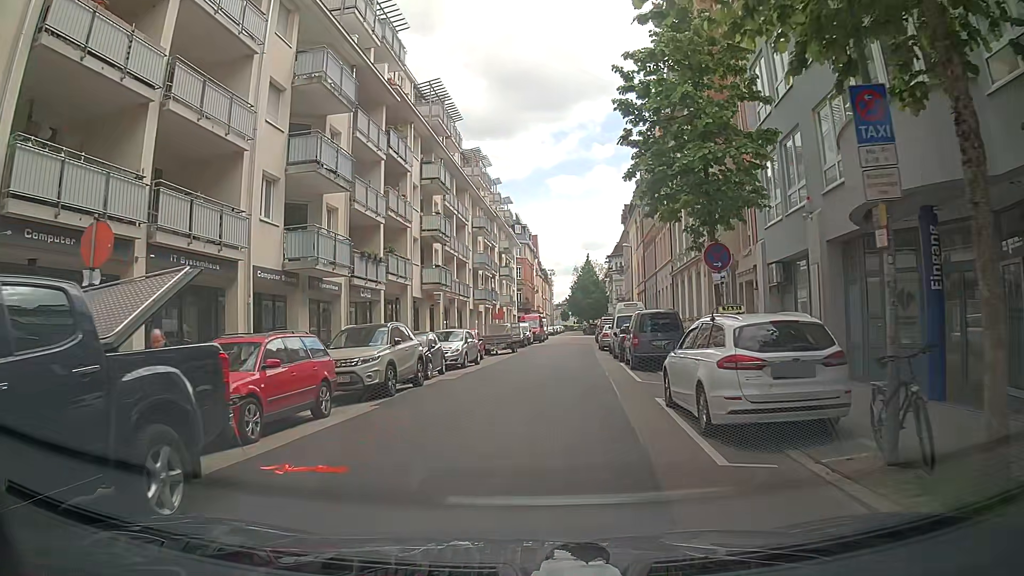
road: residential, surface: asphalt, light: Day
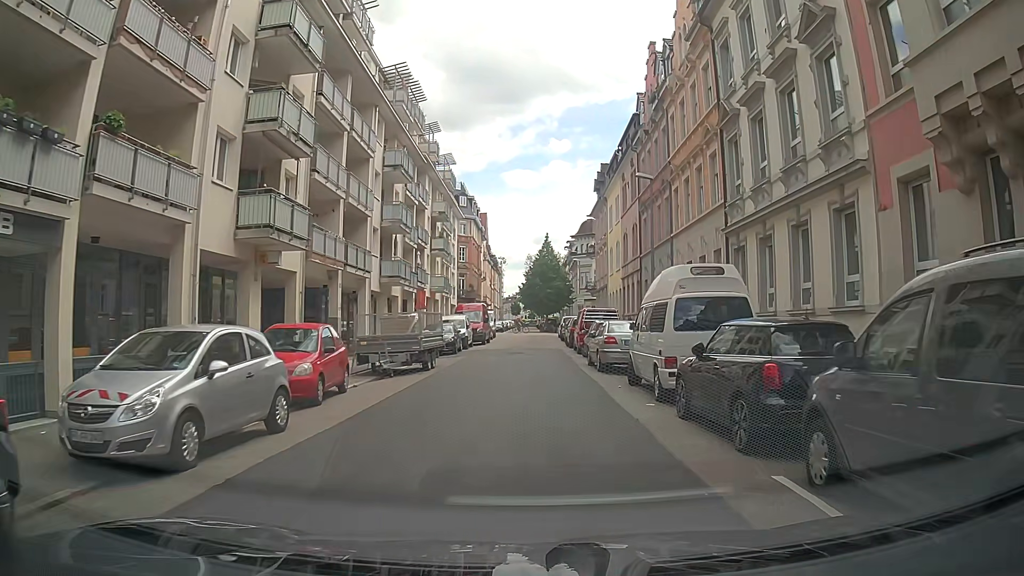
(-0.2, +18.8) m; 0°
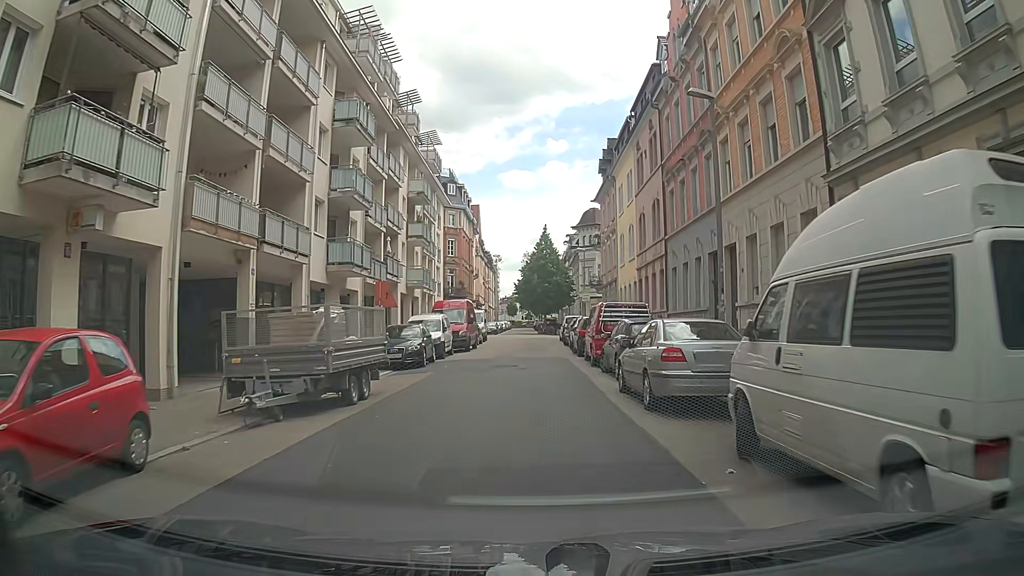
(+0.1, +8.4) m; 0°
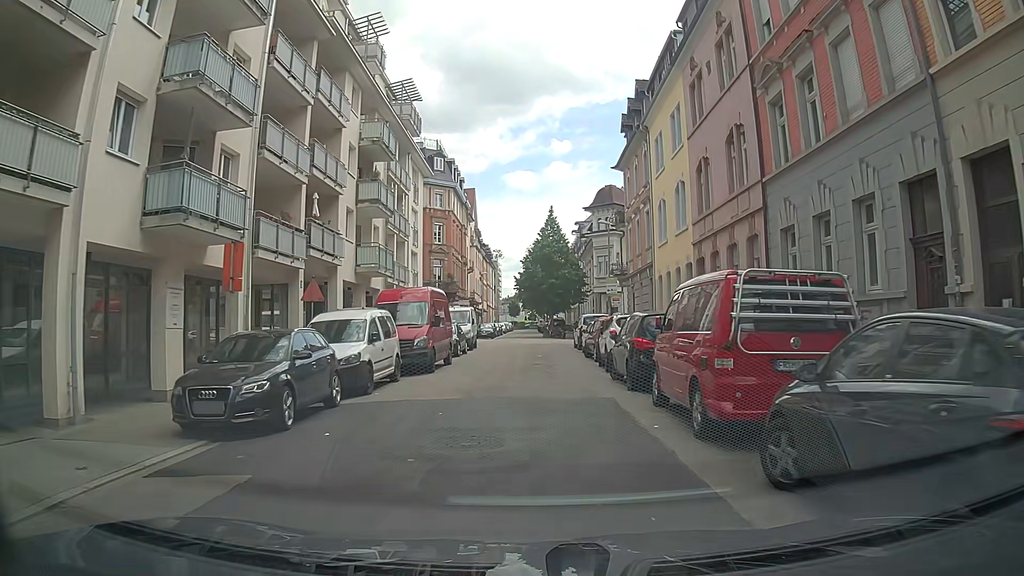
(+0.1, +13.0) m; 0°
